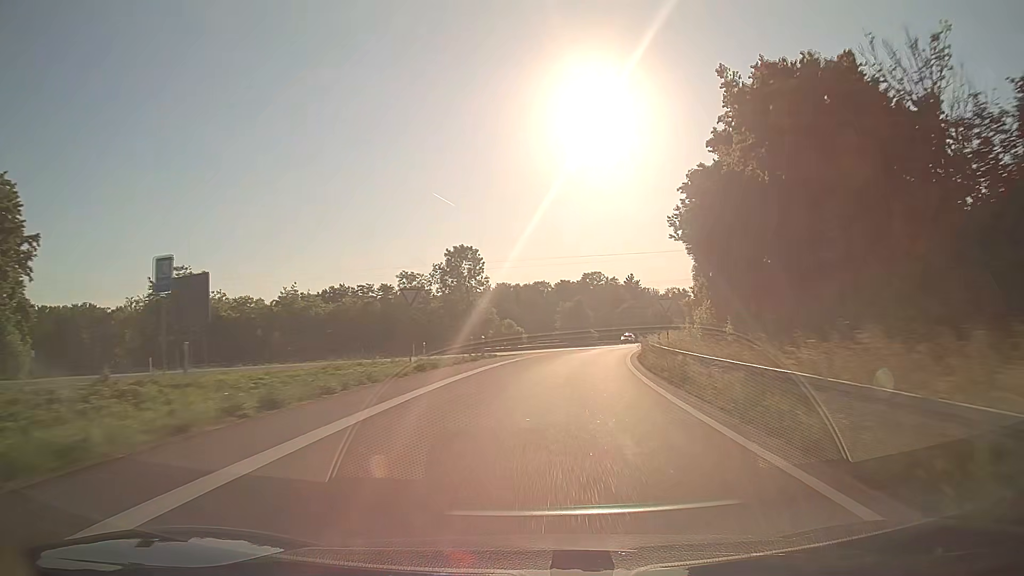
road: trunk_link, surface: asphalt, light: Day
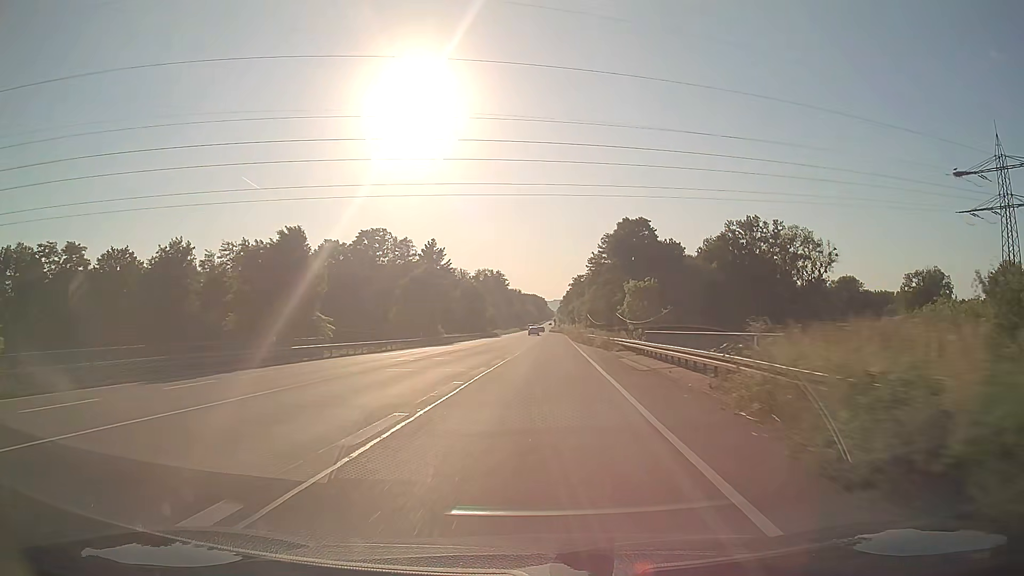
(+11.1, +71.5) m; +17°
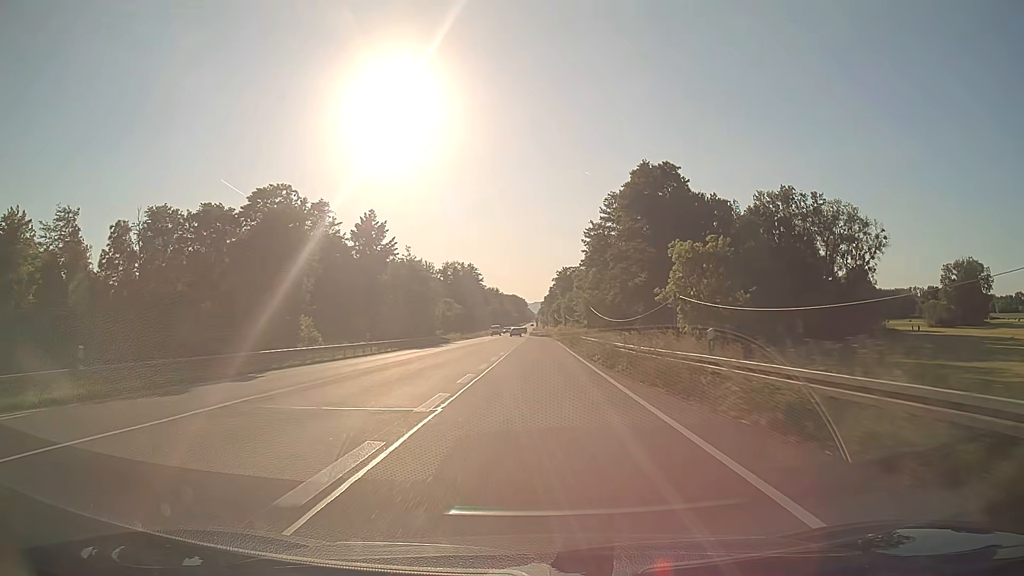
(+1.0, +44.8) m; +2°
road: primary
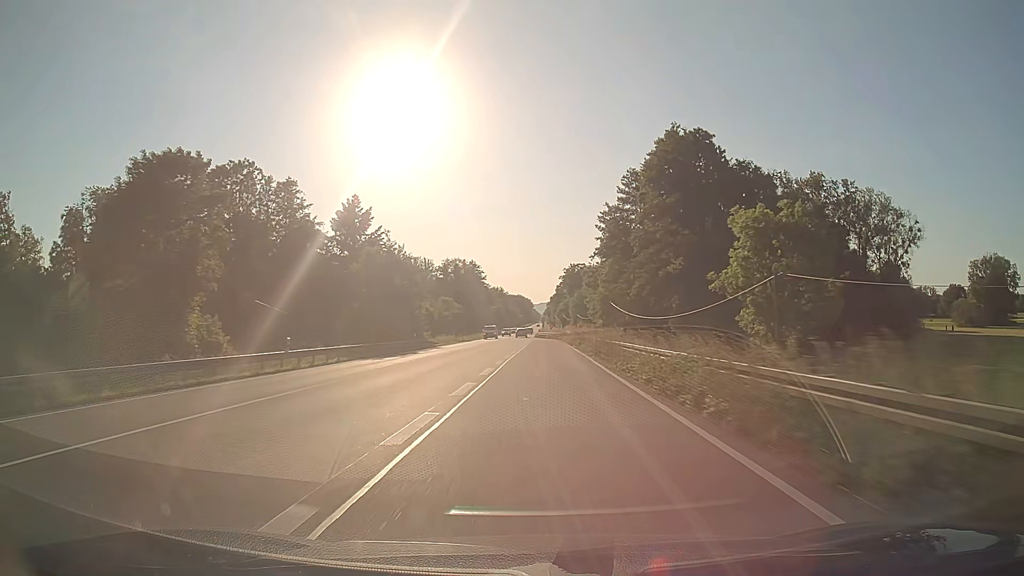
(-0.1, +15.1) m; -1°
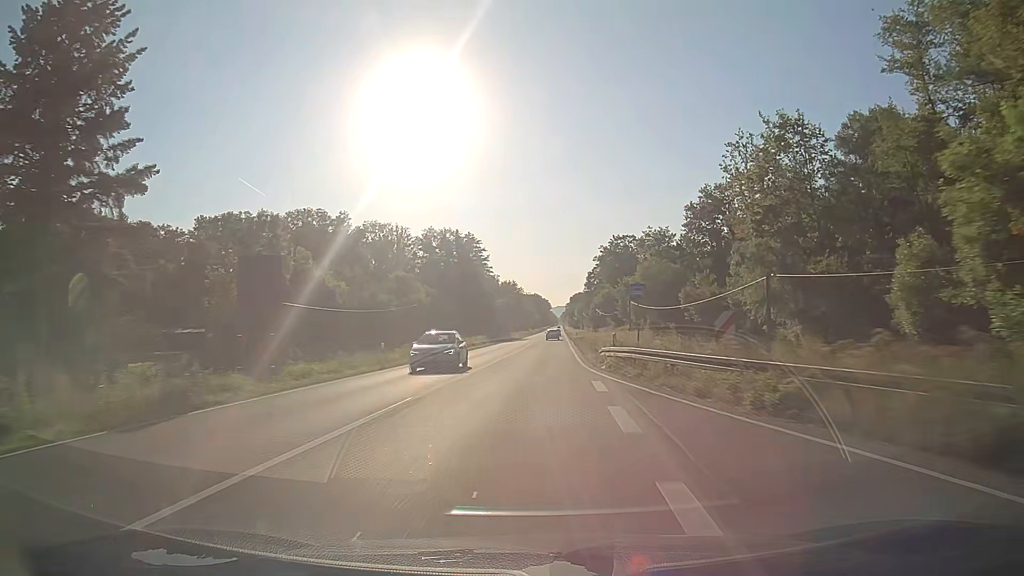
(-1.6, +77.3) m; -2°
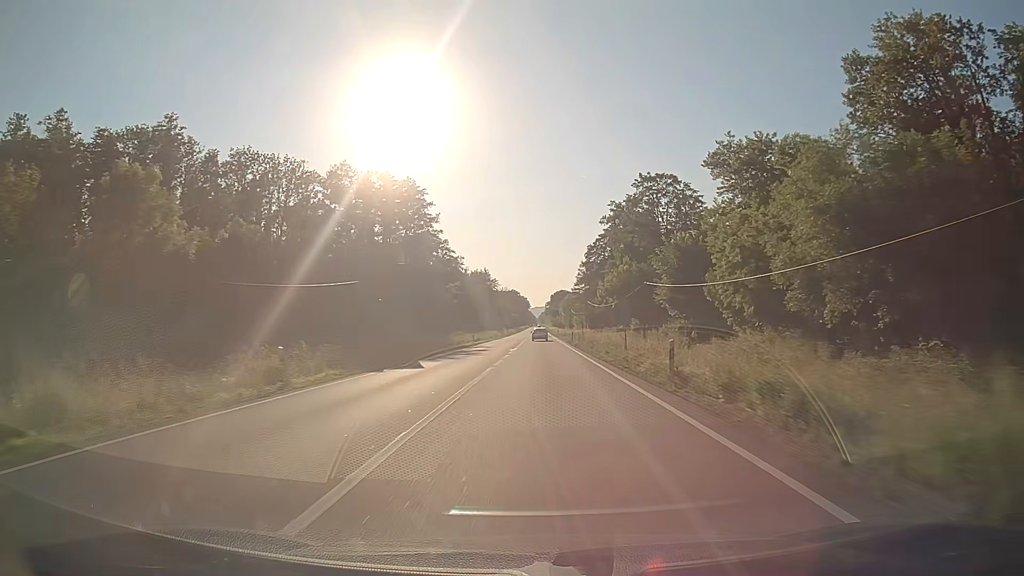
(+1.5, +63.0) m; +2°
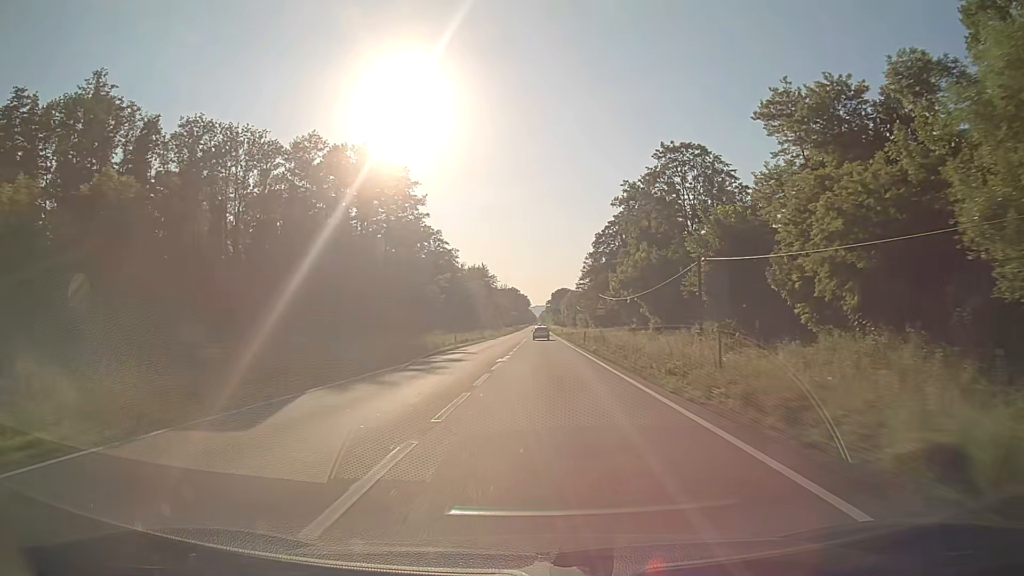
(0.0, +15.5) m; 0°
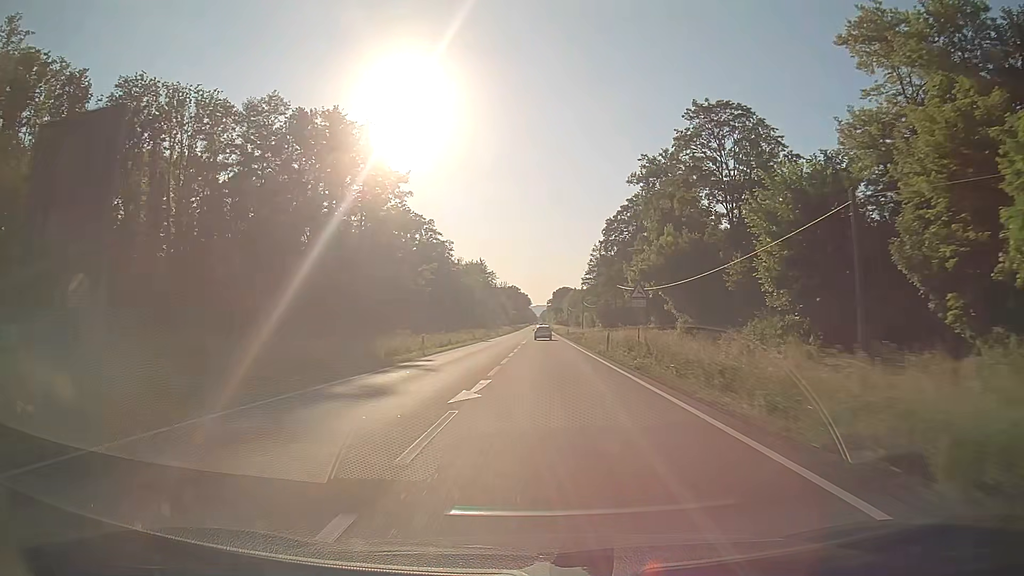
(0.0, +15.3) m; 0°
(0, +10) (0, +20) (0, +30) (0, +40) (0, +50) (0, +60) (+1, +70) (+1, +80) (+1, +90) (+1, +100) m
